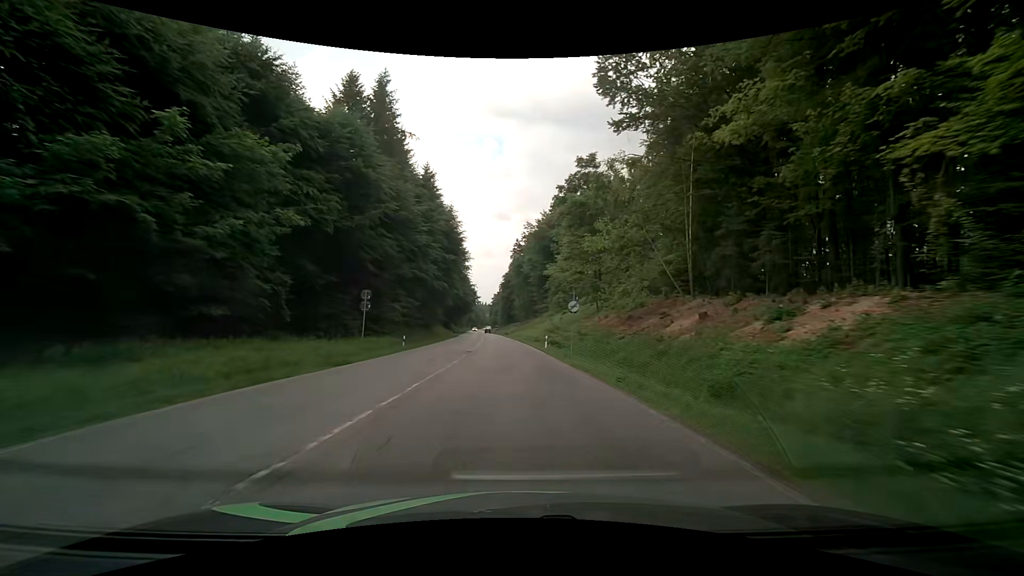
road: secondary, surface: asphalt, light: Day
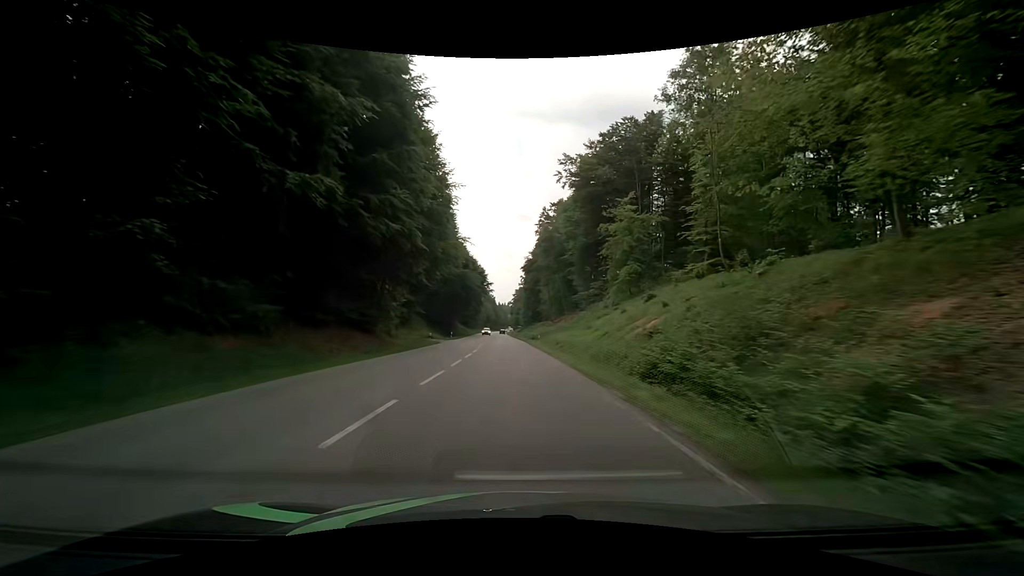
(-1.3, +48.1) m; -3°
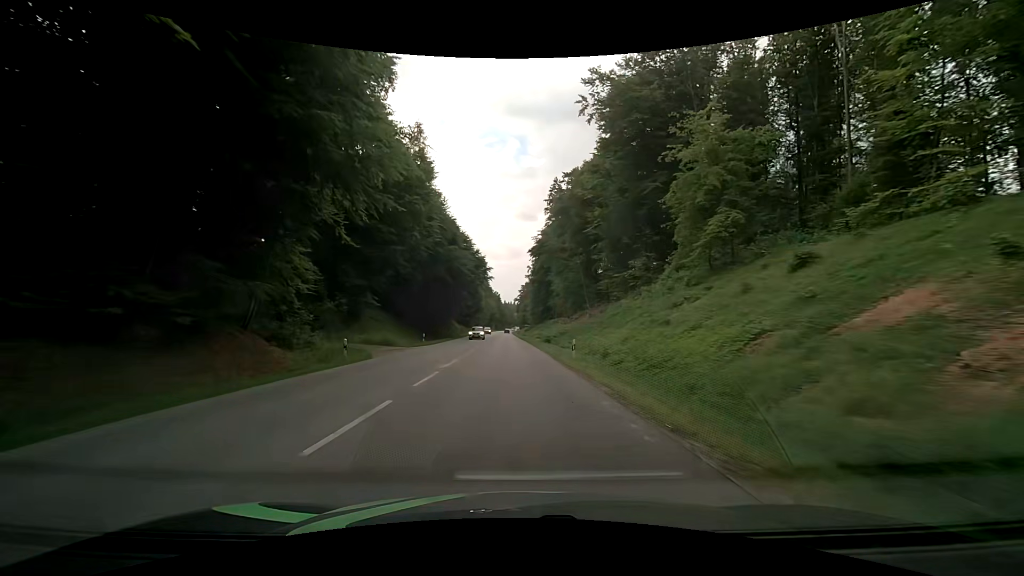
(-0.2, +24.3) m; -1°
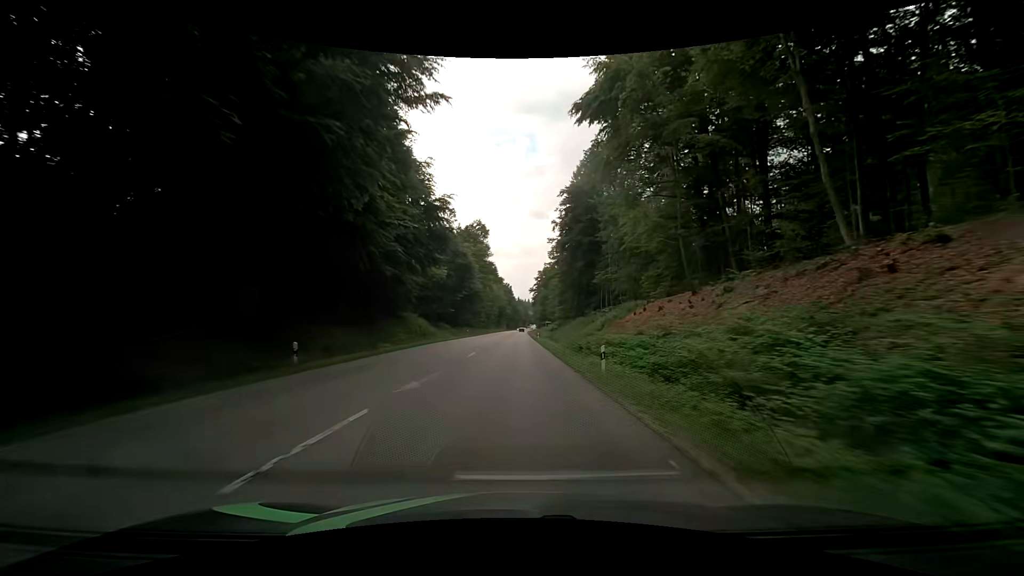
(-1.0, +61.5) m; -2°
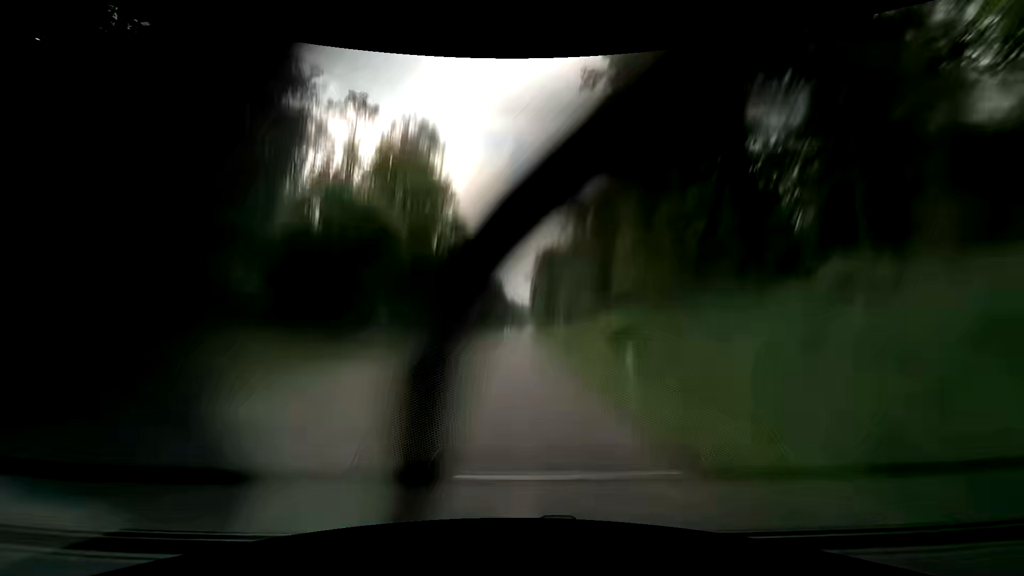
(+0.3, +62.2) m; 0°
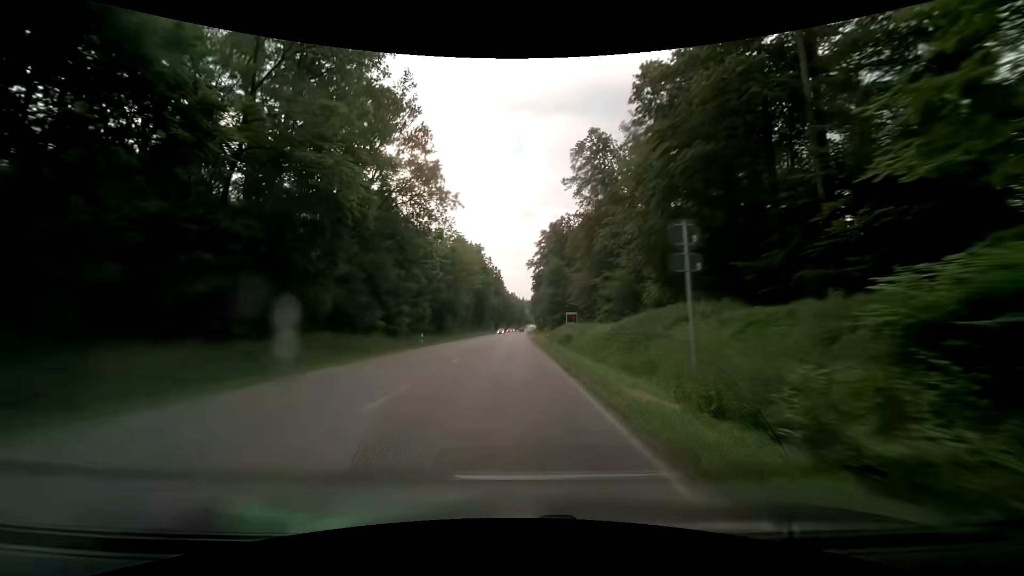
(+0.1, +24.9) m; +1°
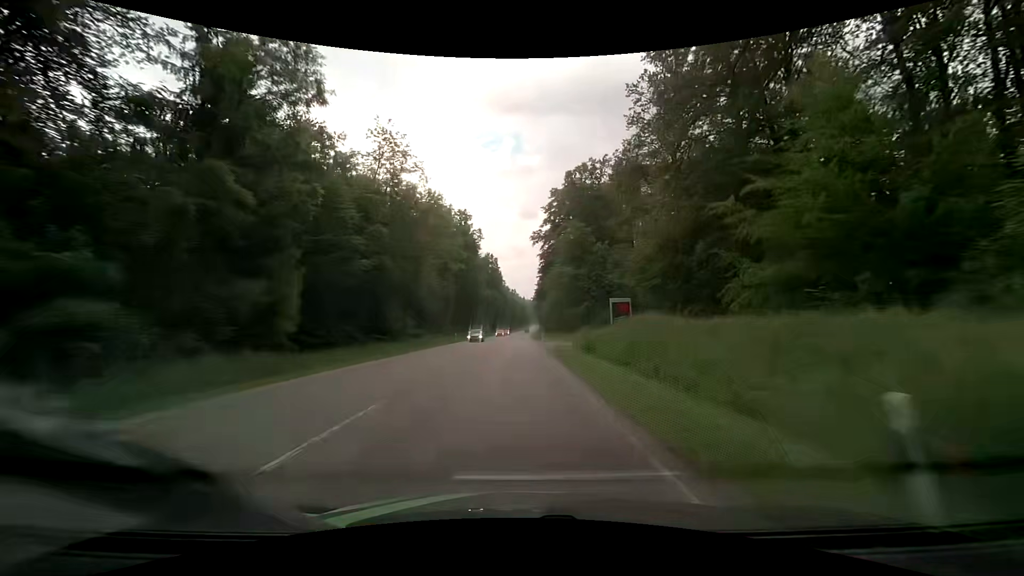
(-0.3, +37.4) m; 0°
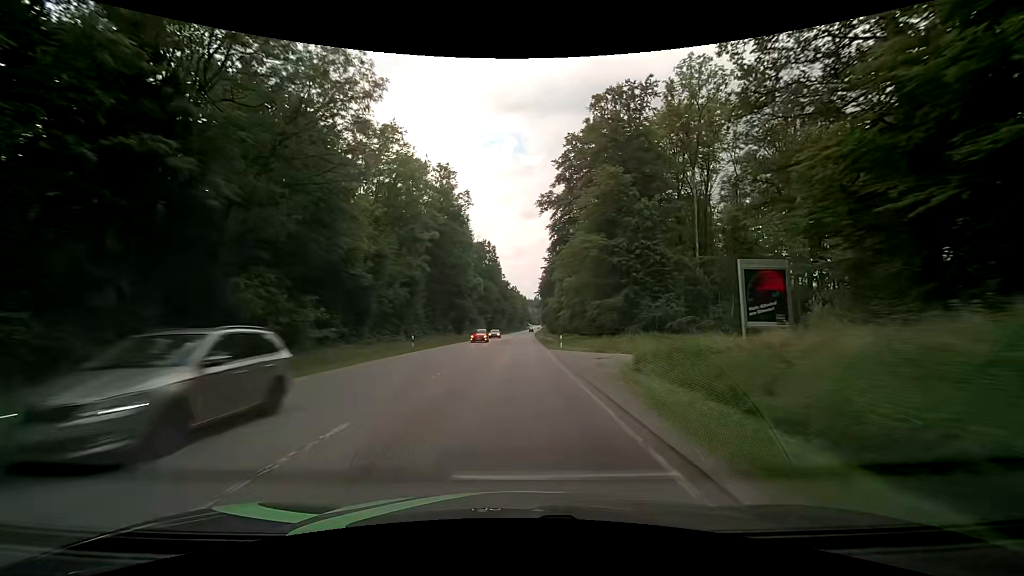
(0.0, +24.9) m; 0°
(0, +10) (0, +20) (0, +30) (0, +40) (0, +50) (+1, +60) (+1, +70) (+1, +80) (+1, +90) (+1, +100) m
